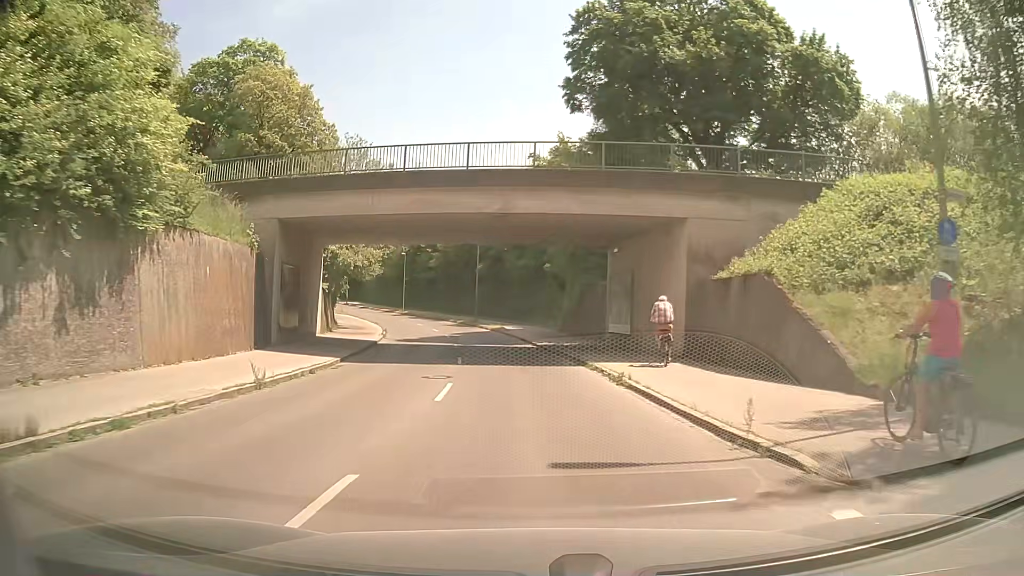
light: Day
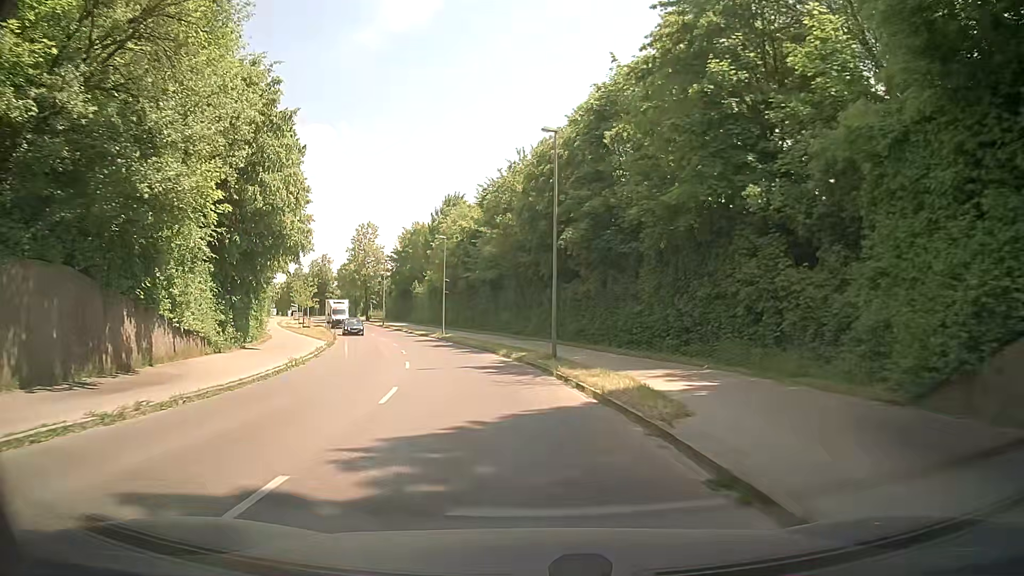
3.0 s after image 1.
(-1.7, +36.1) m; -5°
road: tertiary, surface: asphalt
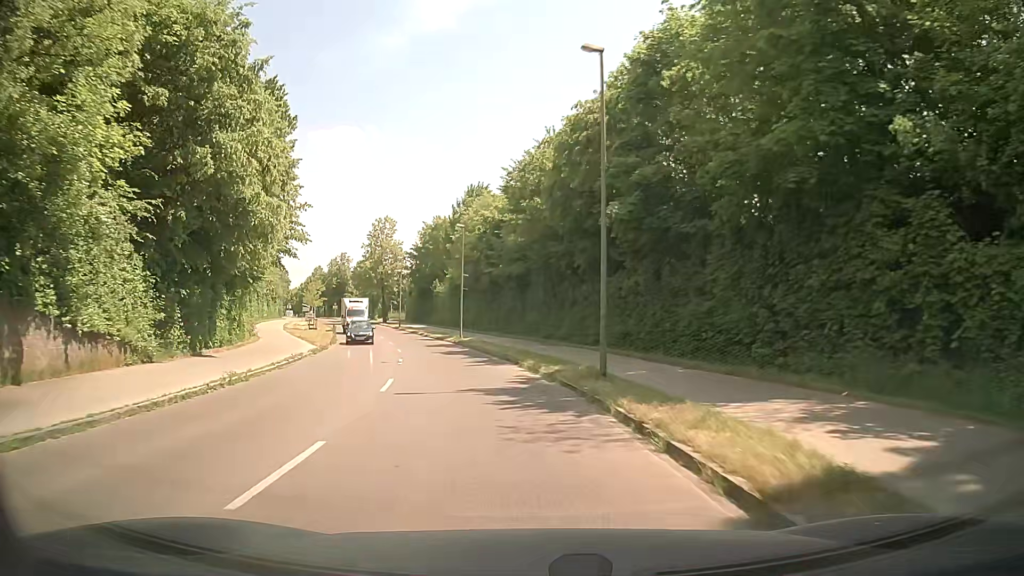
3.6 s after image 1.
(-0.4, +7.1) m; -6°
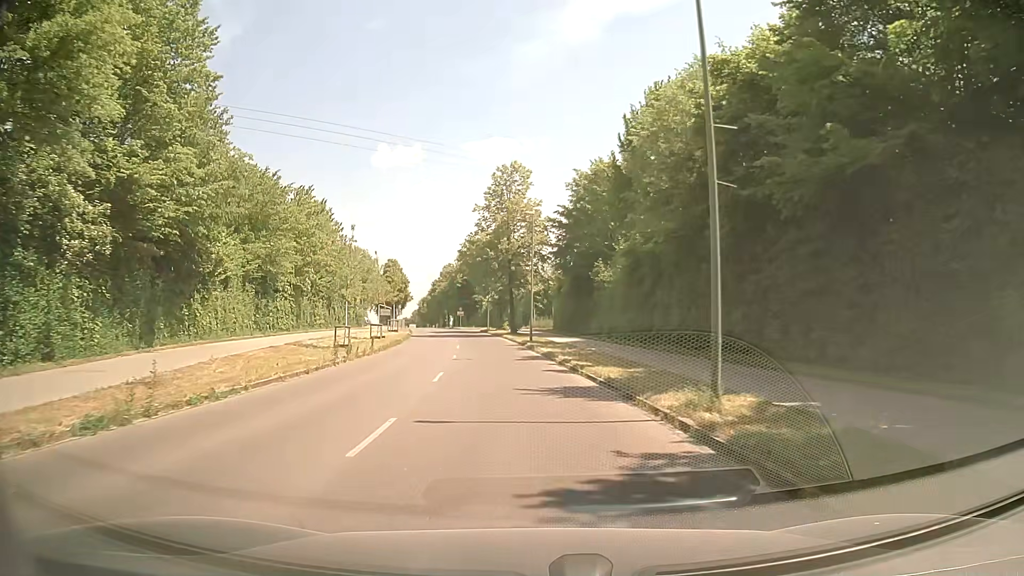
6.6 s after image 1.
(-4.4, +34.0) m; -13°
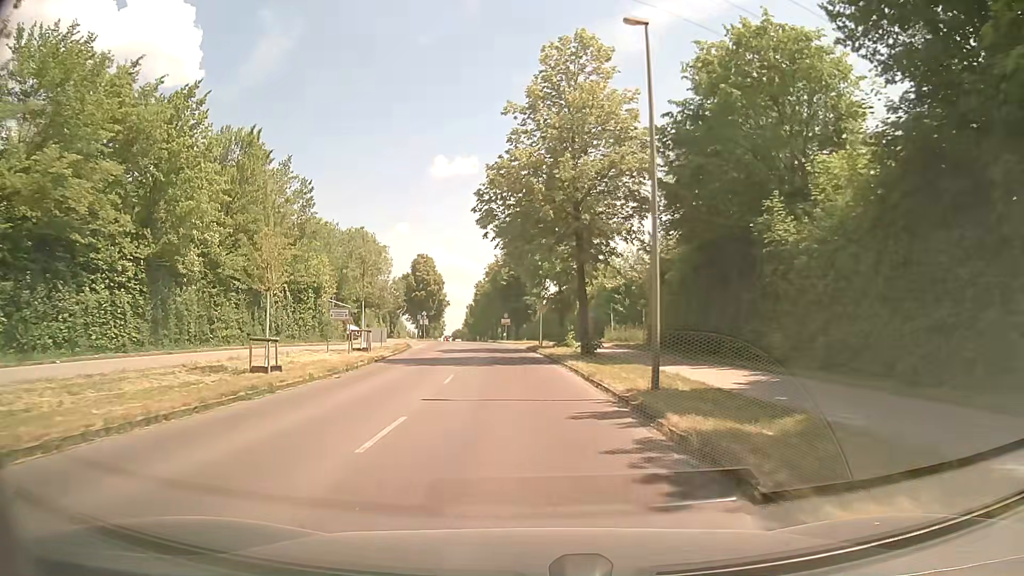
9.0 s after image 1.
(-1.3, +26.8) m; -6°
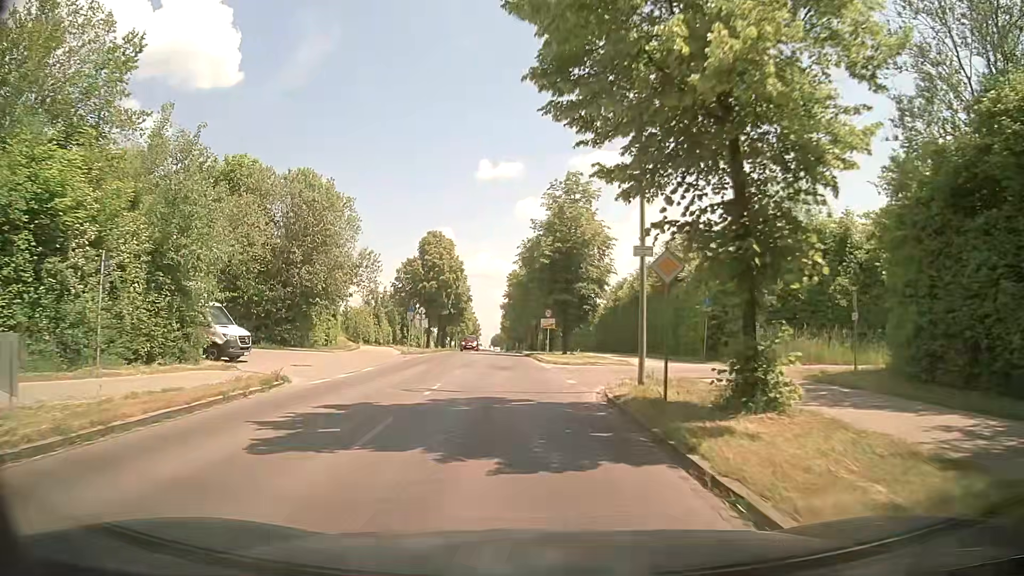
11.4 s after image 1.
(-0.7, +26.9) m; -4°
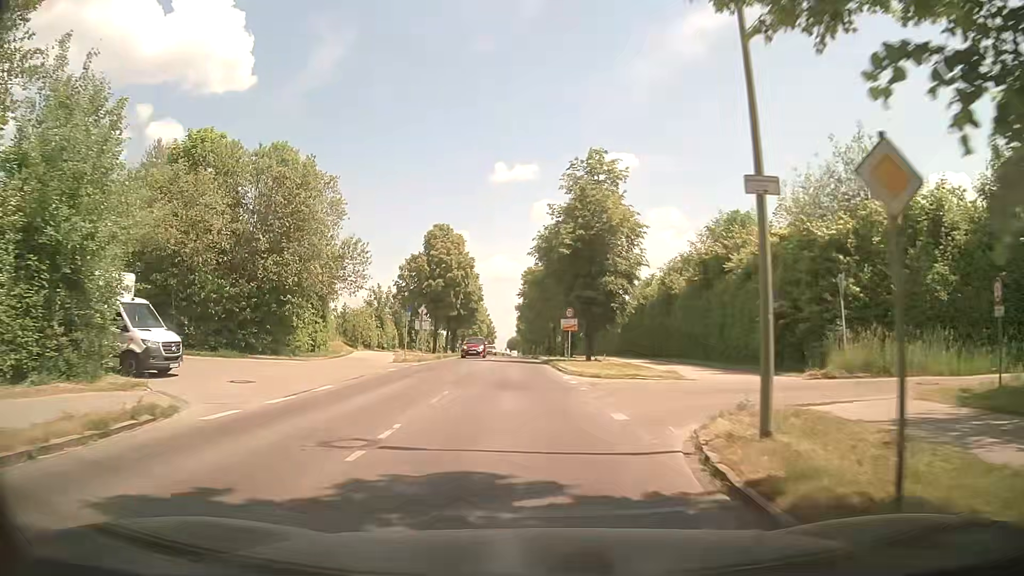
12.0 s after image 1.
(0.0, +6.7) m; -1°
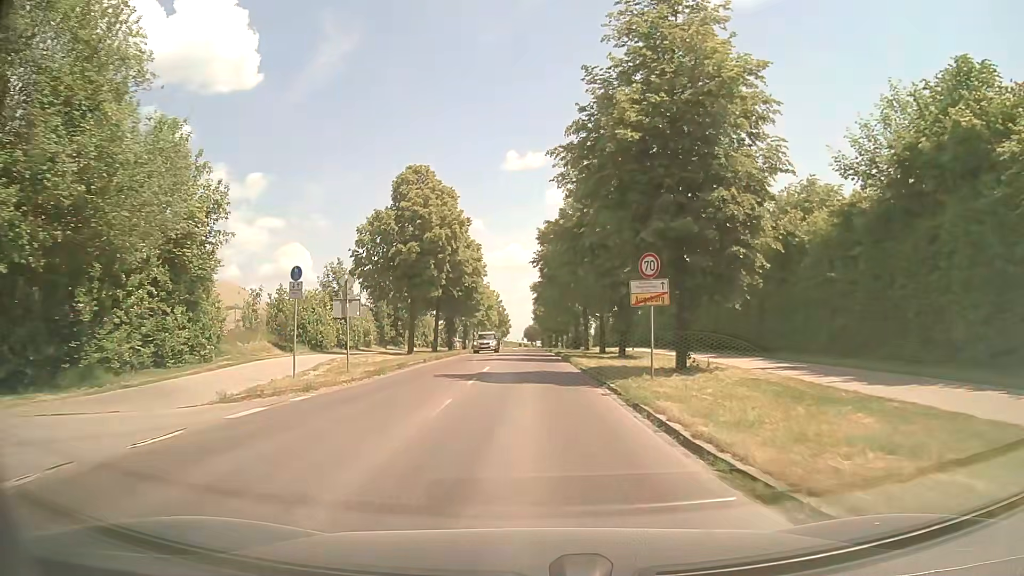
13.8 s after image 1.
(-0.5, +21.0) m; -1°
(0, +10) (0, +20) (0, +30) (0, +40) (-1, +50) (-1, +60) (-1, +70) (-1, +80) (-2, +90) (-2, +100) m
